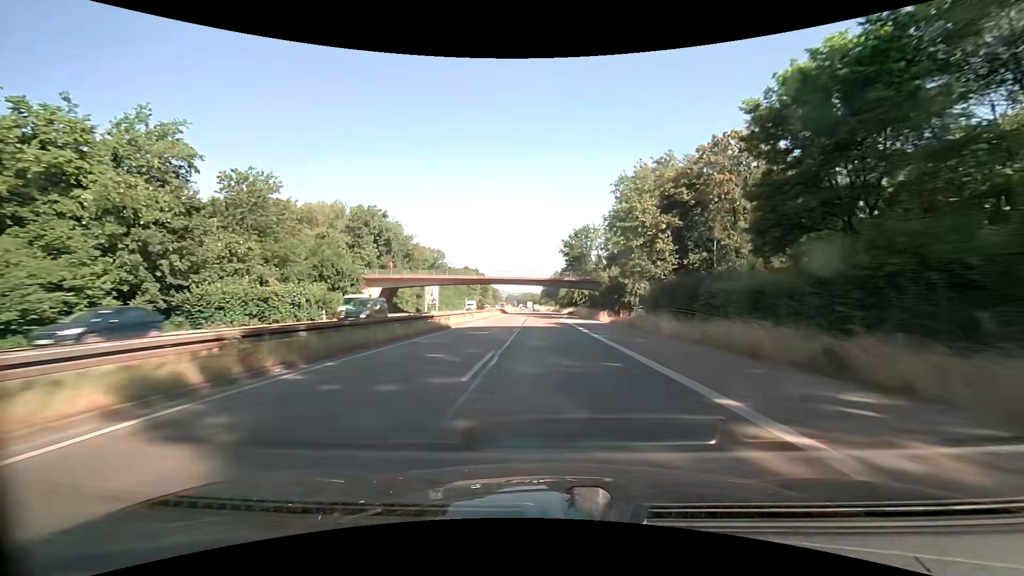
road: trunk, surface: asphalt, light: Day
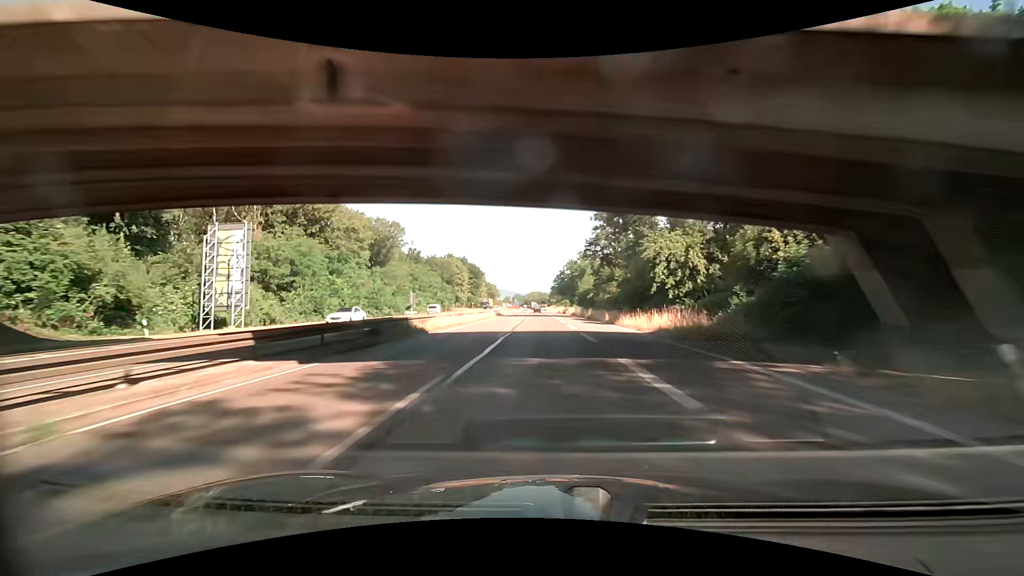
(-0.6, +78.4) m; -1°
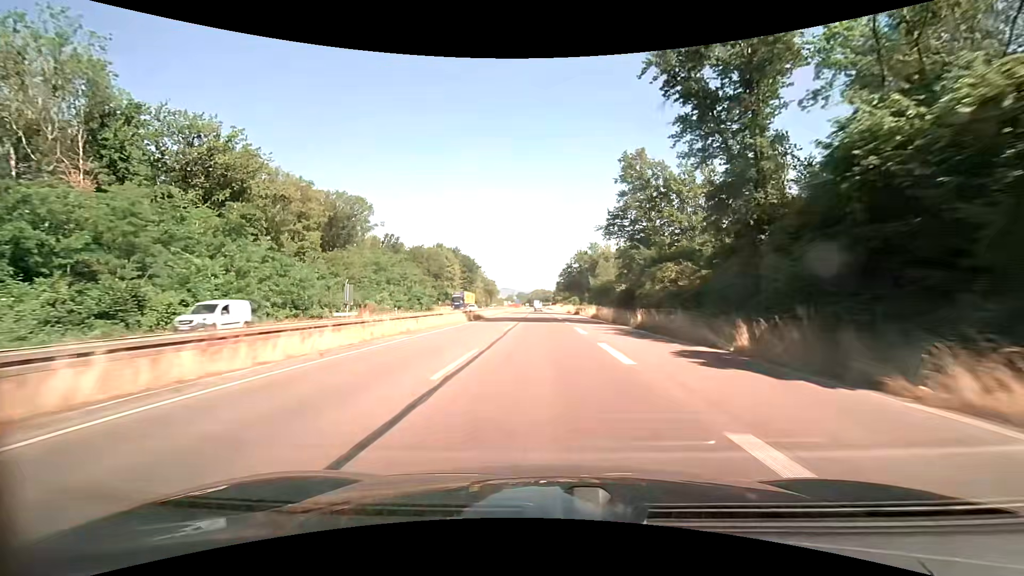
(-0.1, +31.3) m; -1°
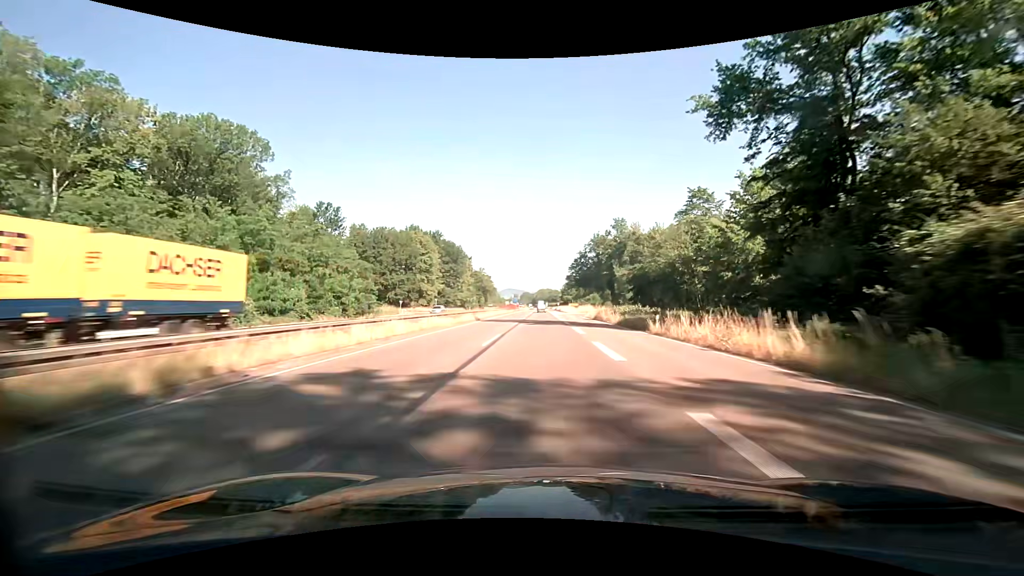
(0.0, +47.0) m; 0°
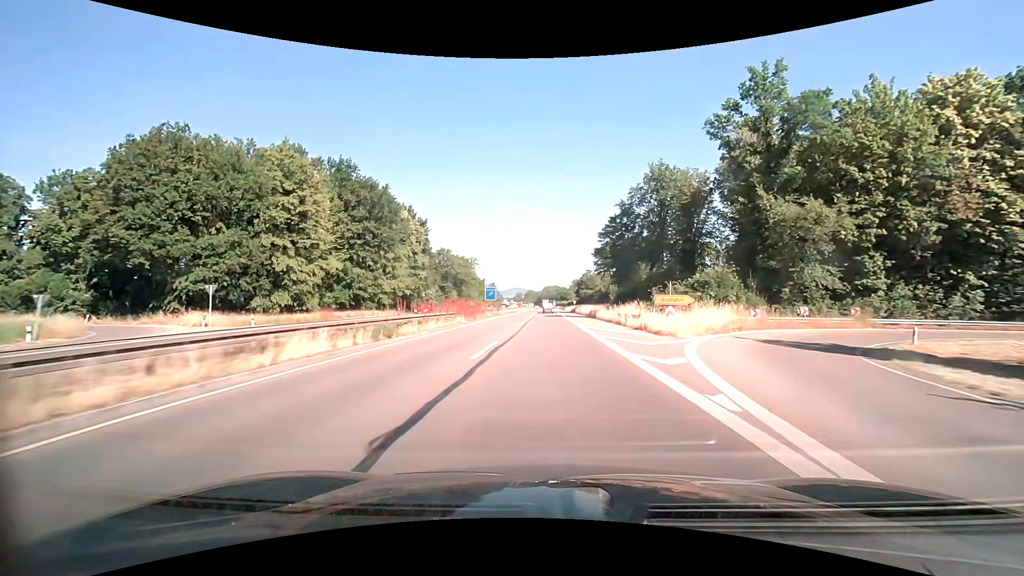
(-0.6, +77.7) m; -1°
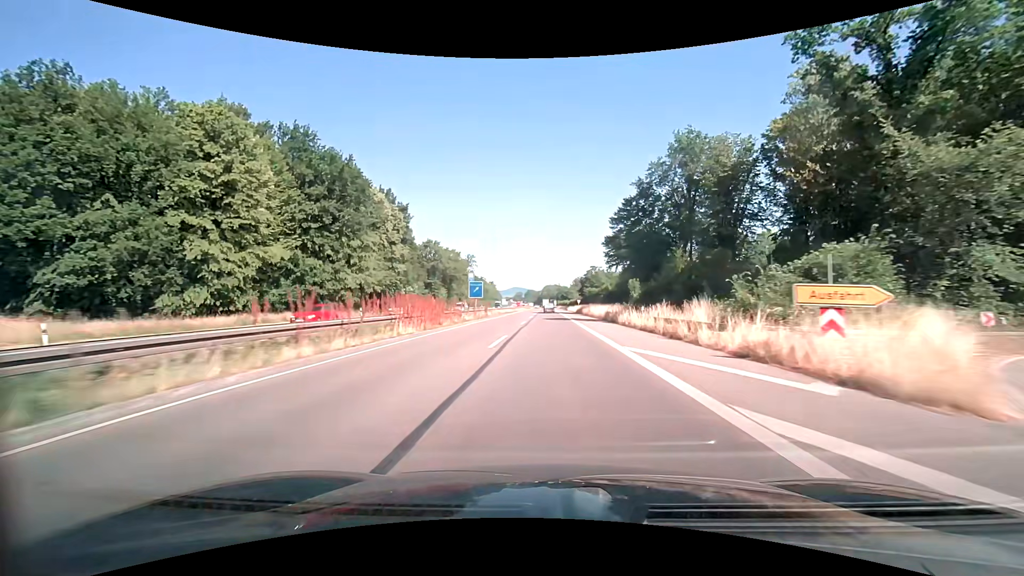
(0.0, +15.1) m; 0°
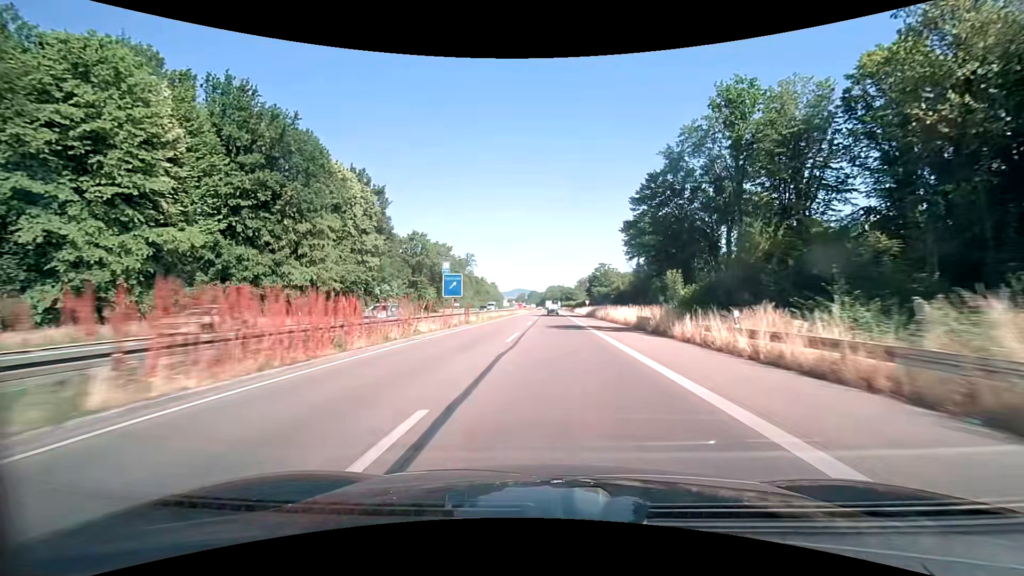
(0.0, +15.0) m; 0°
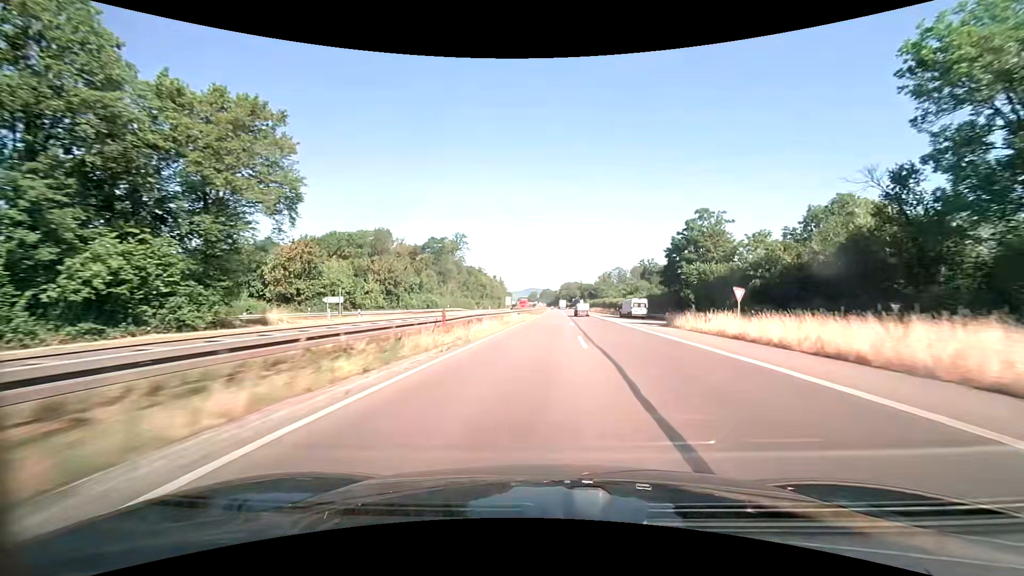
(-1.6, +76.1) m; -2°
(0, +10) (0, +20) (0, +30) (0, +40) (+1, +50) (+1, +60) (+1, +70) (+2, +80) (+2, +90) (+2, +100) m
